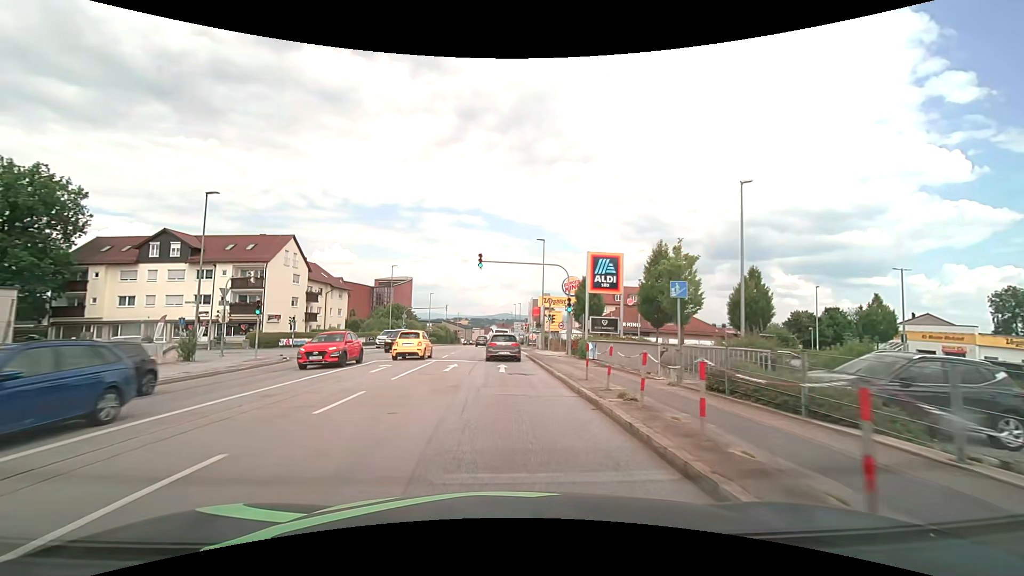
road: tertiary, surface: asphalt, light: Day
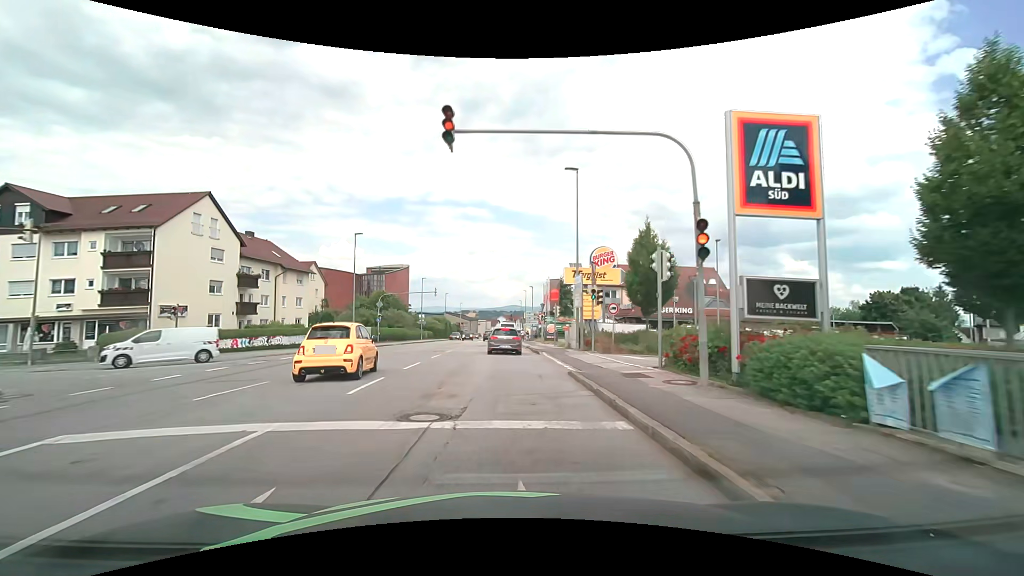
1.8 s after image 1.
(-0.3, +18.6) m; -1°
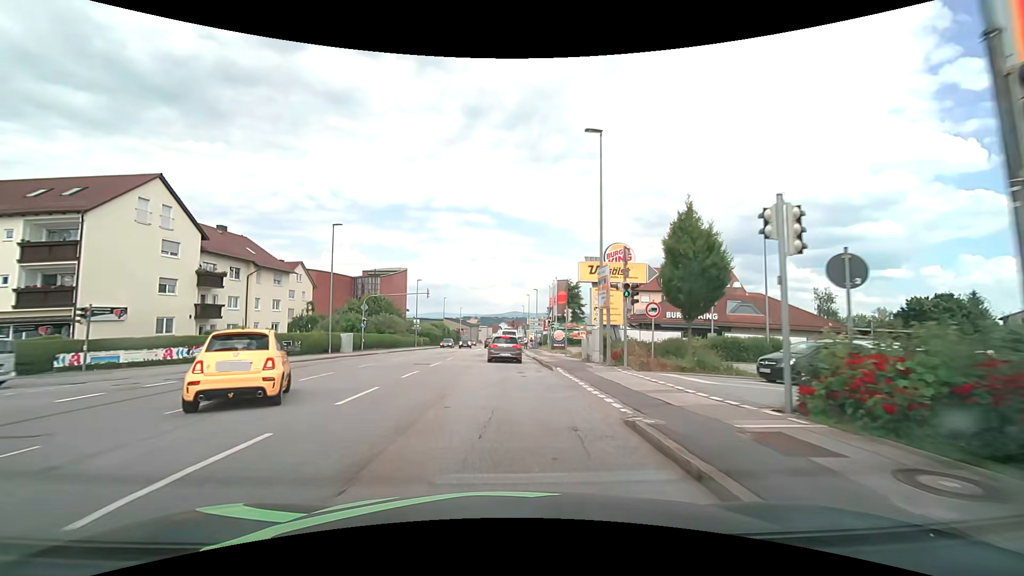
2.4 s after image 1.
(0.0, +6.5) m; 0°
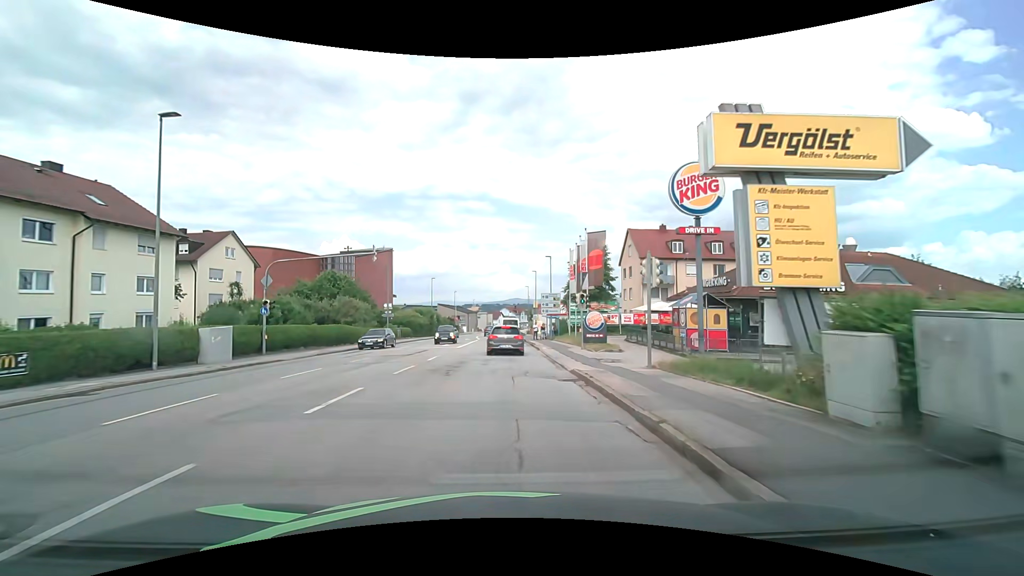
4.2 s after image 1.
(-0.1, +19.5) m; 0°
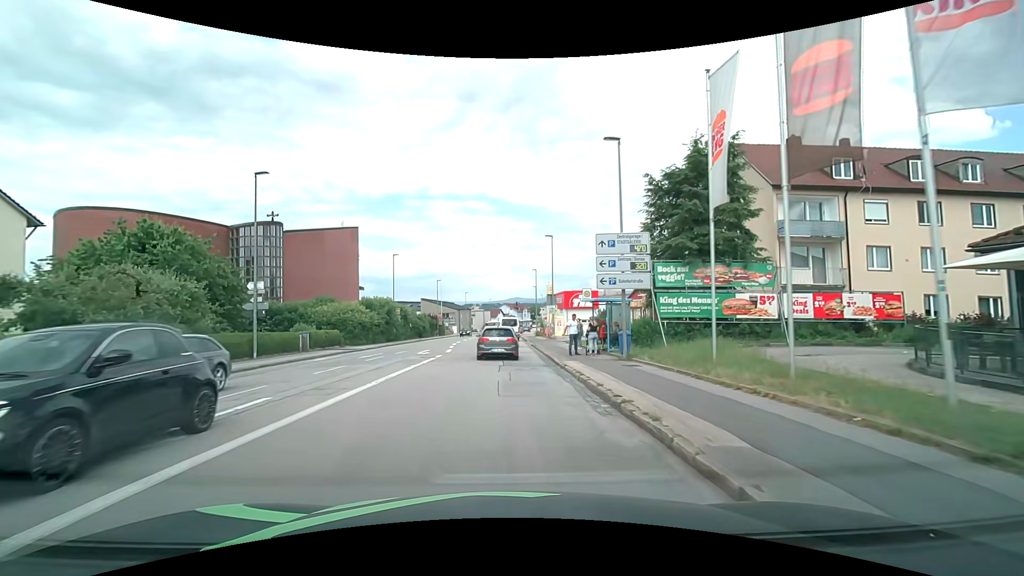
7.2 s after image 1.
(+0.1, +30.0) m; 0°
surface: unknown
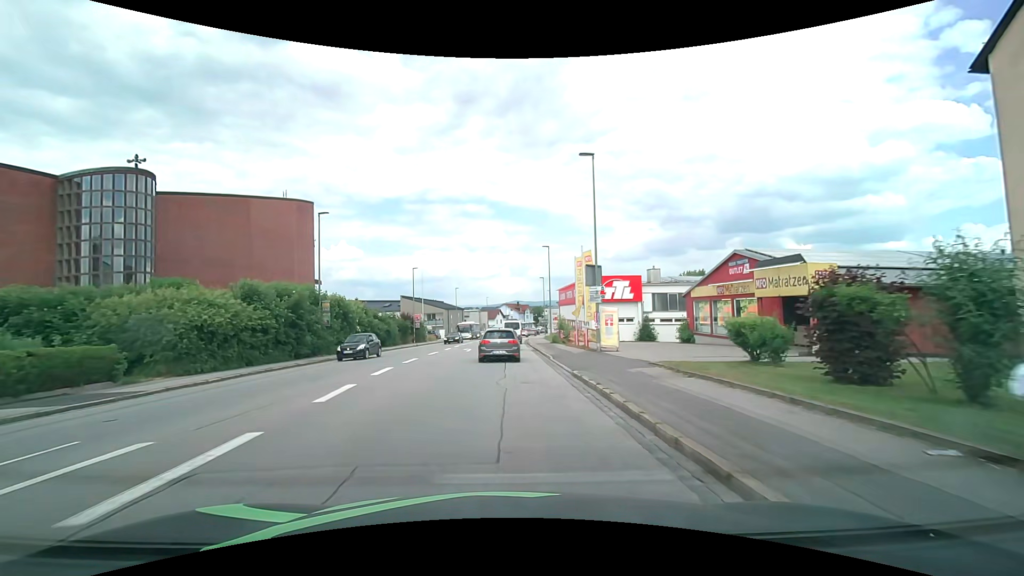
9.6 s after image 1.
(-0.1, +23.9) m; -1°
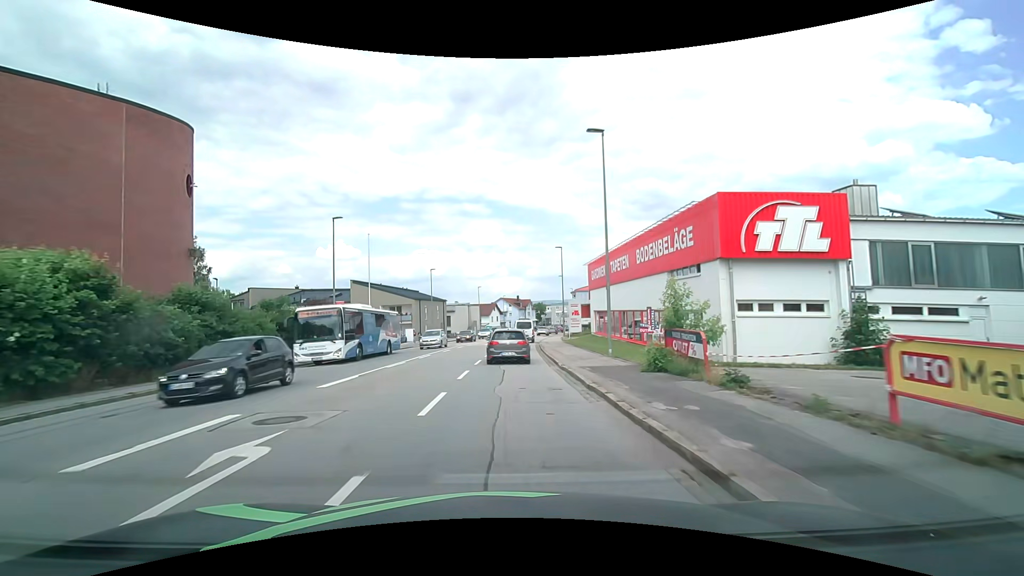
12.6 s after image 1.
(+0.3, +31.1) m; +1°
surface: asphalt
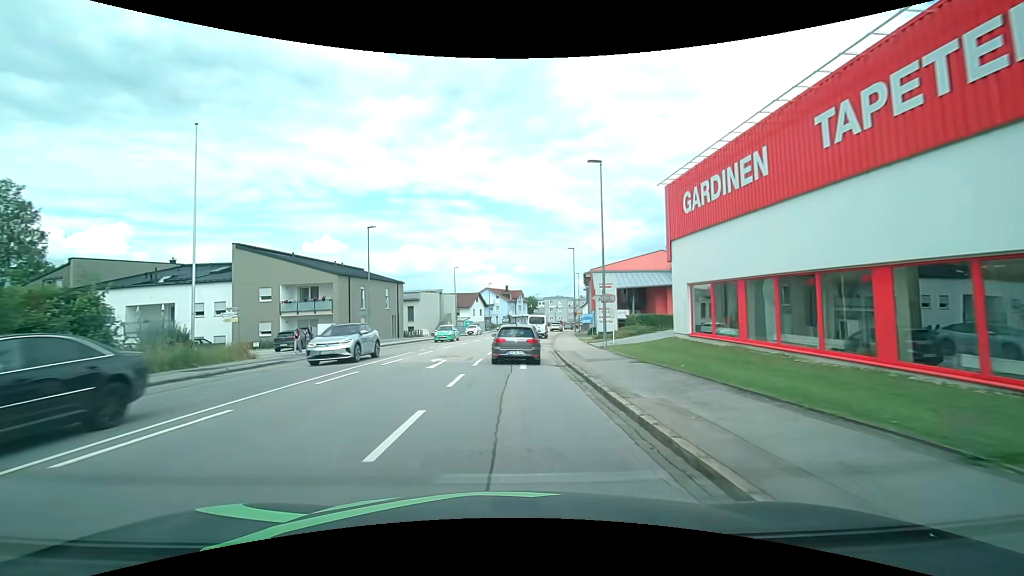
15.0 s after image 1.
(+0.1, +27.3) m; +1°
(0, +10) (0, +20) (+1, +30) (+1, +40) (+2, +50) (+4, +60) (+5, +70) (+6, +80) (+8, +89) (+10, +99) m
